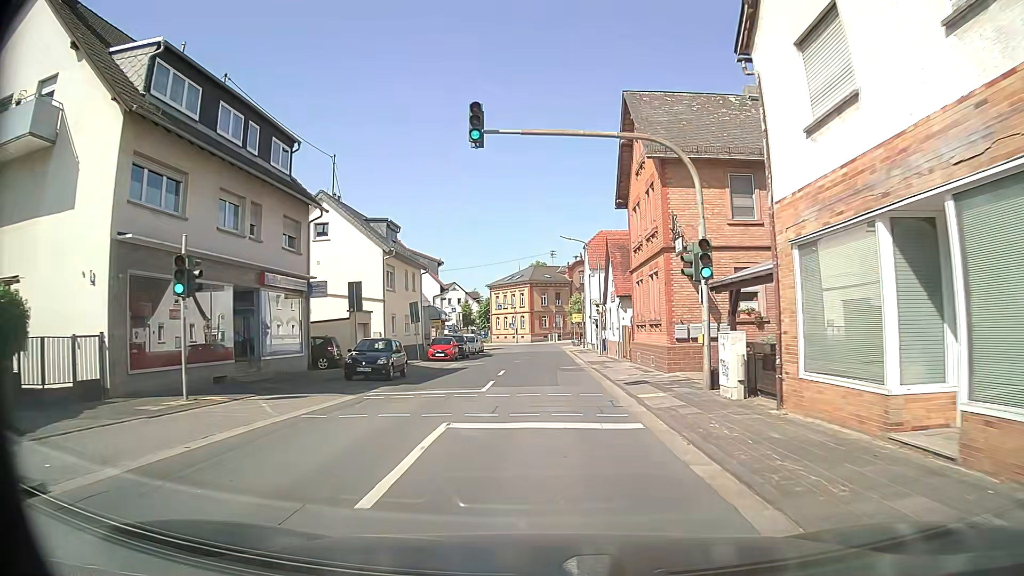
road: secondary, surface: asphalt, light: Day
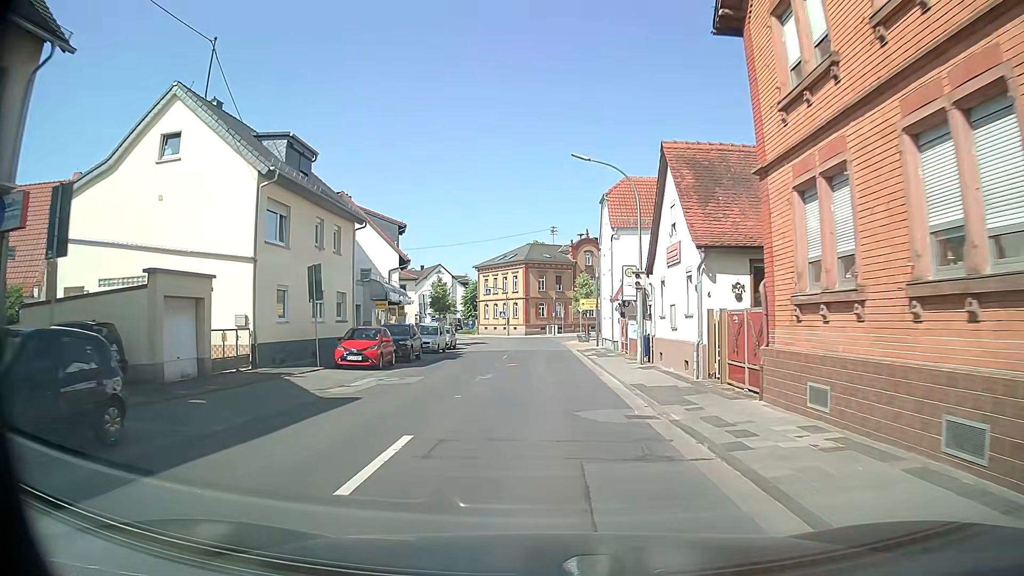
(-0.1, +17.9) m; 0°
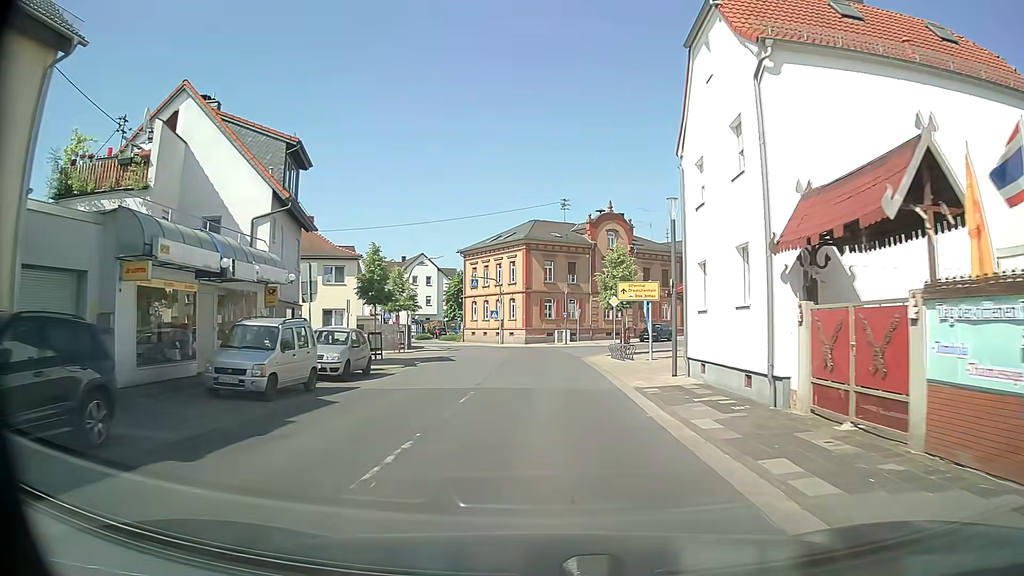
(+0.1, +23.5) m; 0°
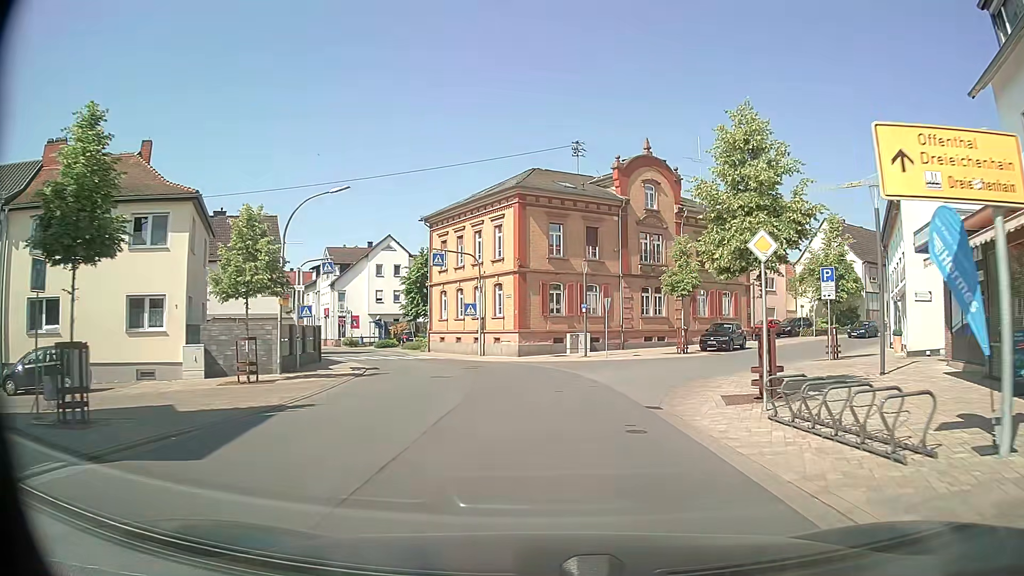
(-0.3, +23.2) m; -1°
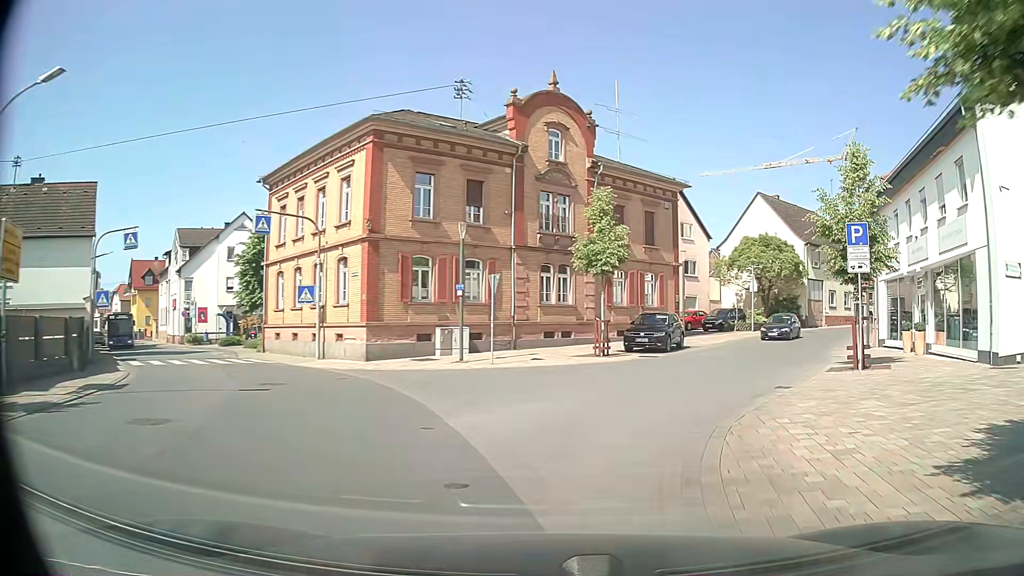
(+0.8, +11.3) m; +10°
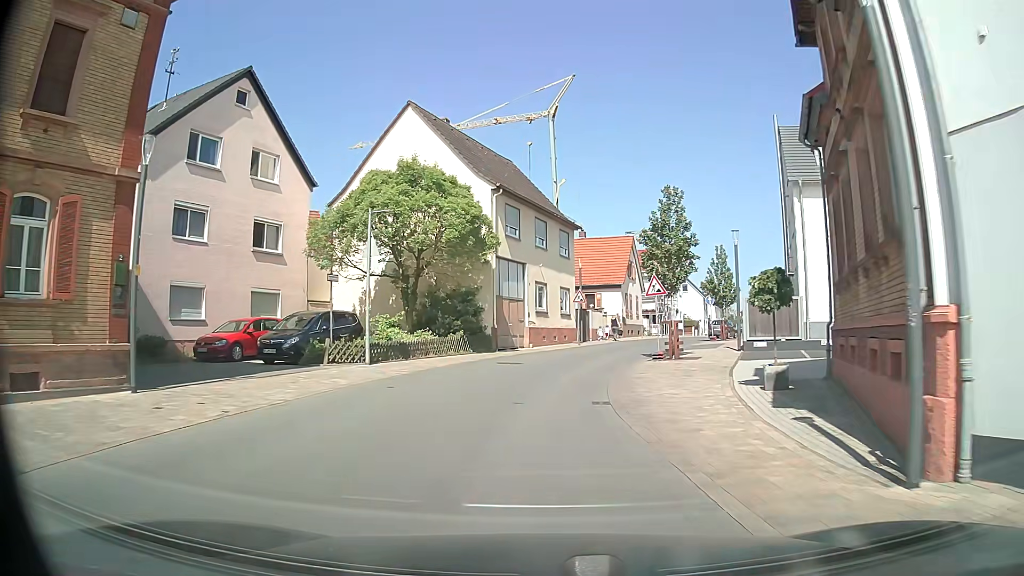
(+8.9, +25.3) m; +28°
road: unclassified
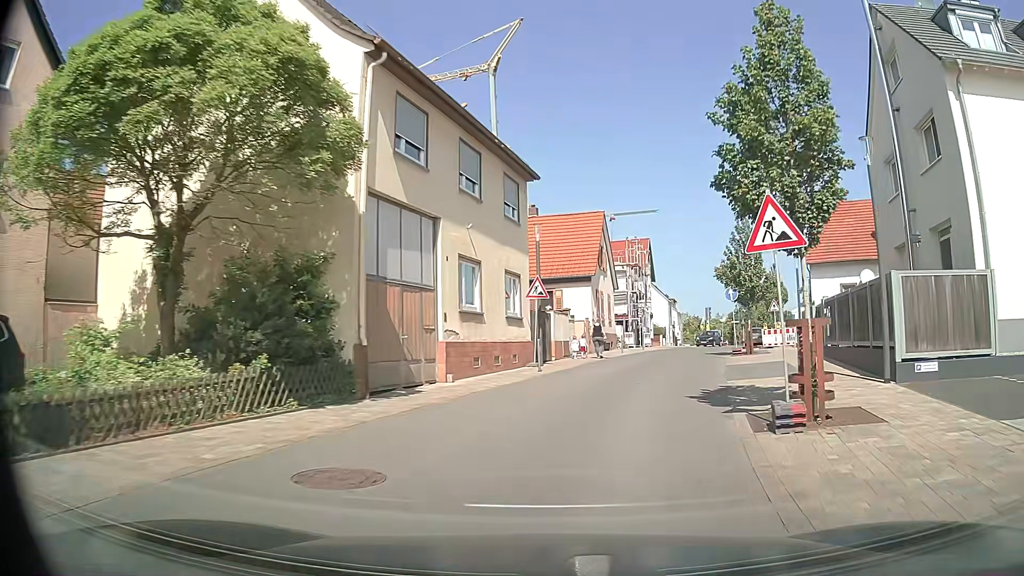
(0.0, +15.5) m; +5°
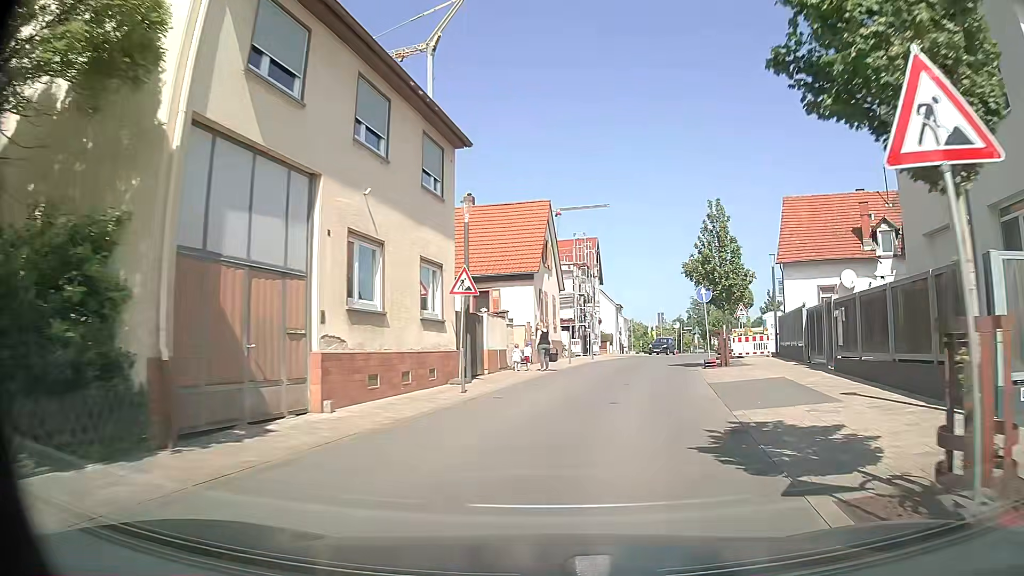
(+0.2, +5.2) m; +4°
(+1, +10) (+2, +20) (+5, +30) (+8, +39) (+11, +48) (+16, +57) (+21, +66) (+26, +75) (+31, +83) (+36, +92) m
